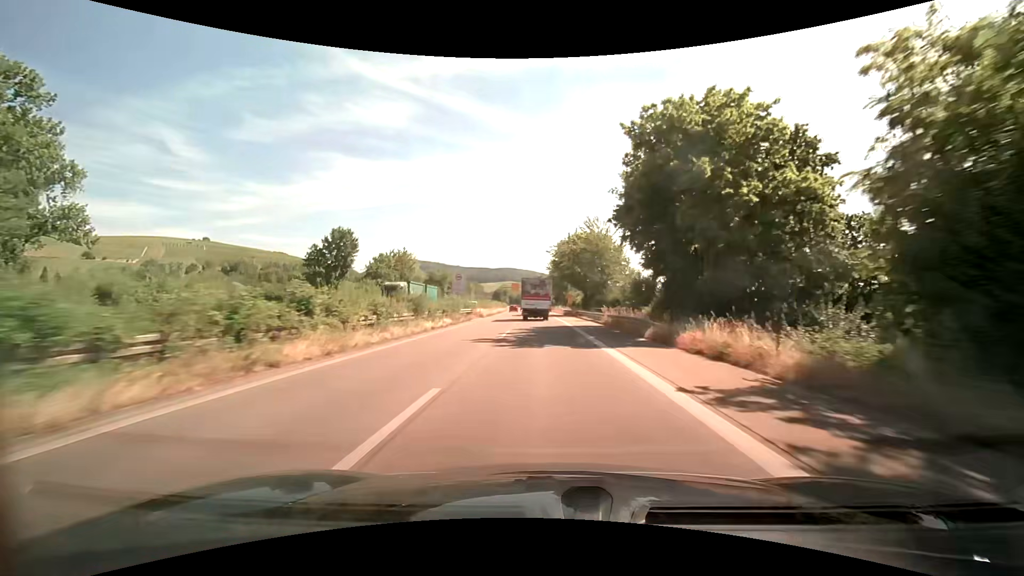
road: trunk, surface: asphalt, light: Day
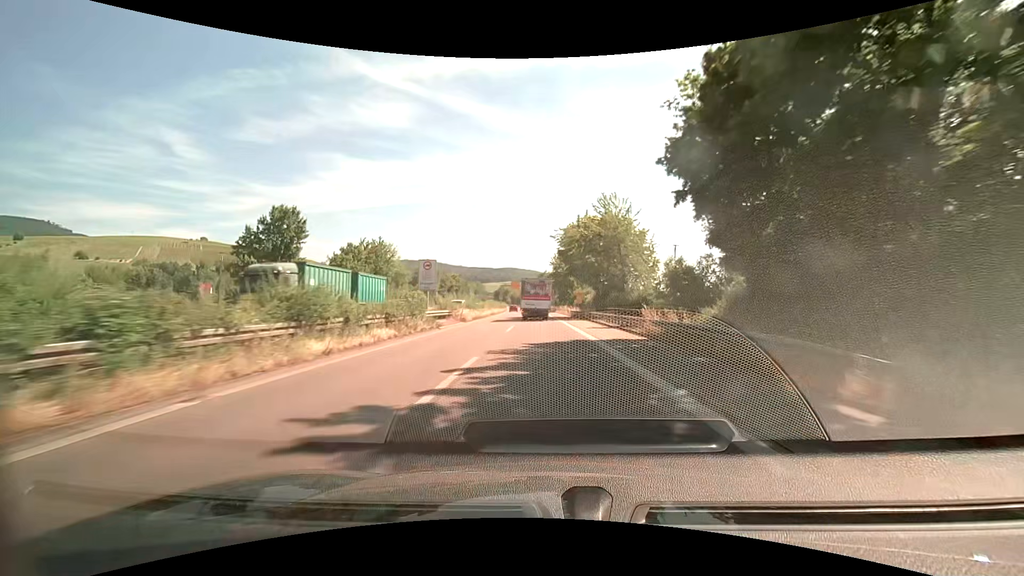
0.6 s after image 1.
(0.0, +13.3) m; 0°
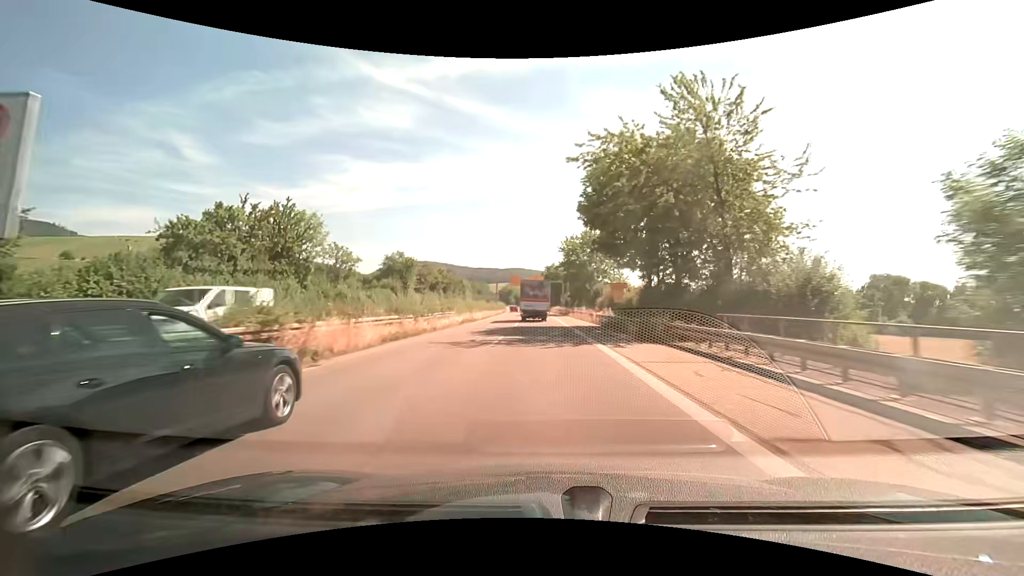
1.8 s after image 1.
(-0.2, +26.5) m; -1°
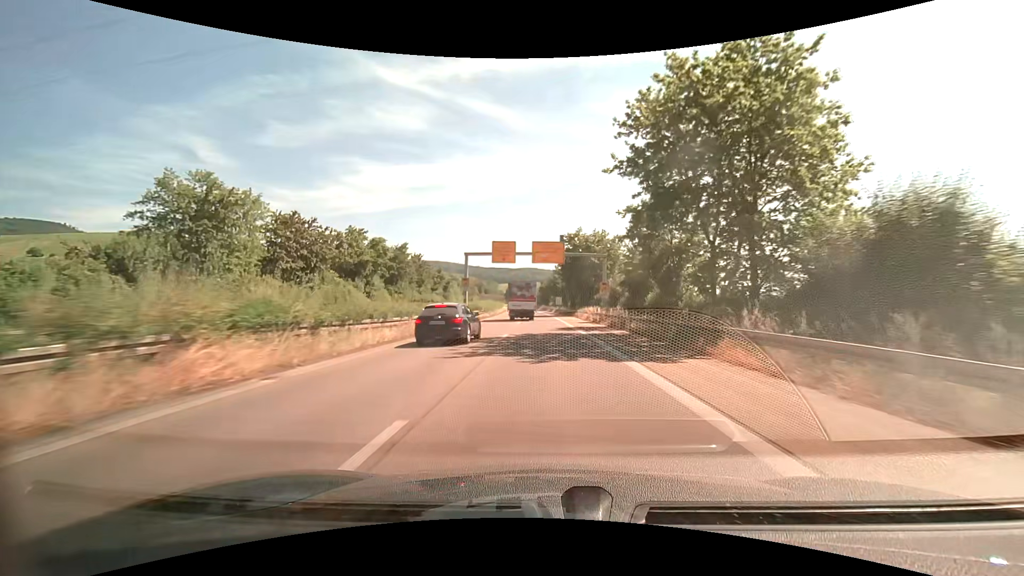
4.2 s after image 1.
(-0.7, +52.4) m; -1°
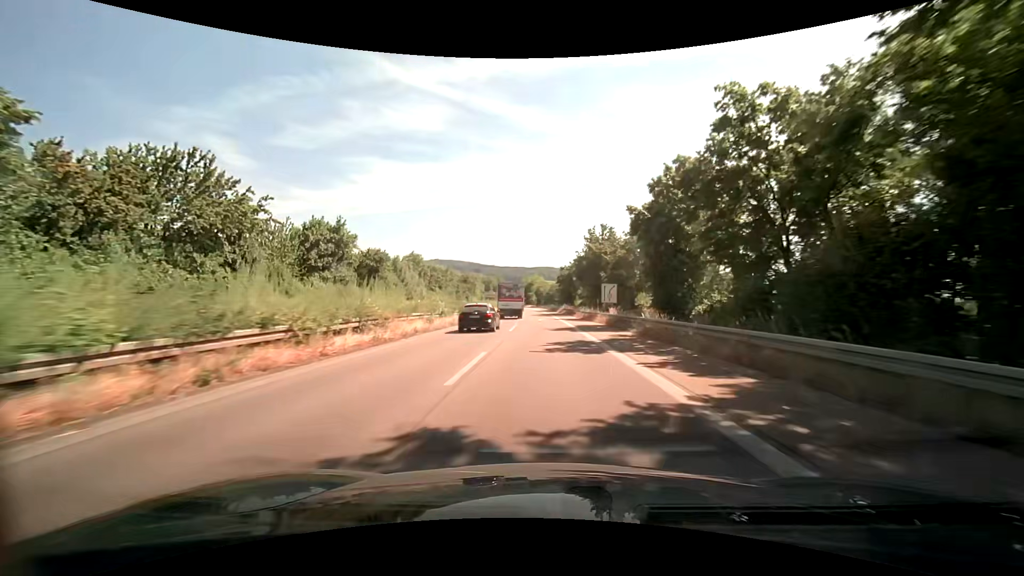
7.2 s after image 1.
(-1.0, +63.4) m; -2°
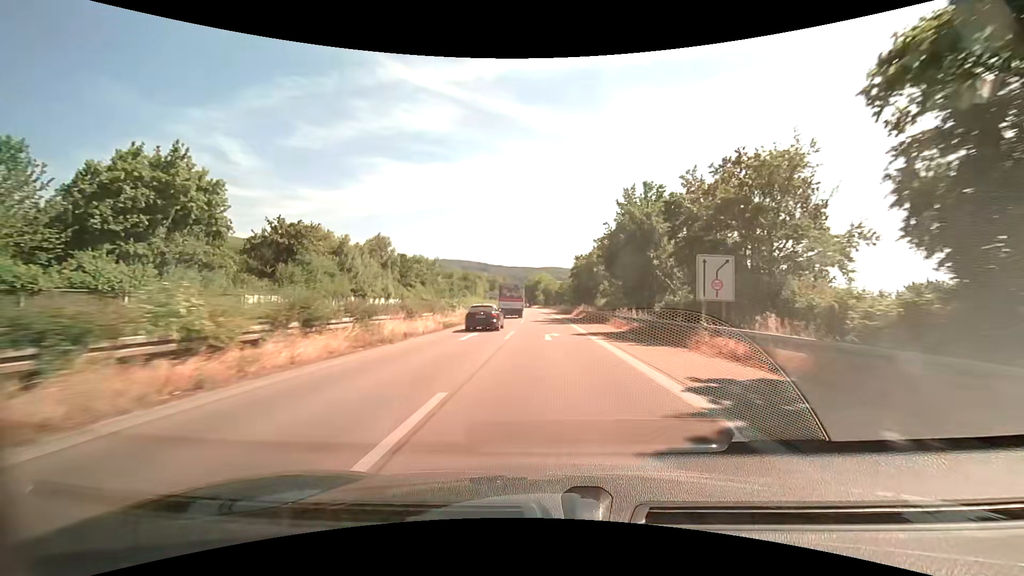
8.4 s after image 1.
(-0.2, +24.4) m; -1°
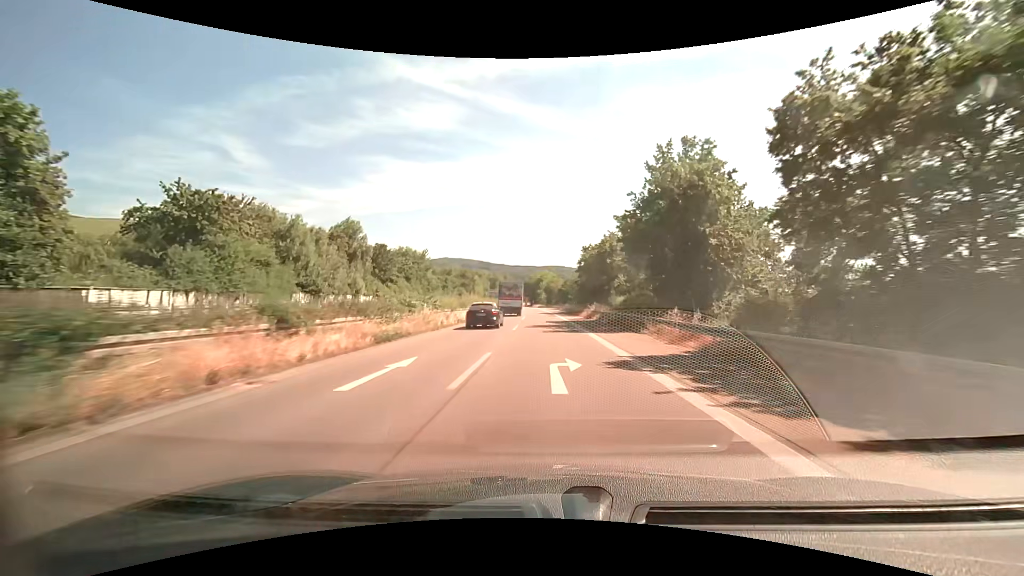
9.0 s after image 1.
(0.0, +12.1) m; 0°
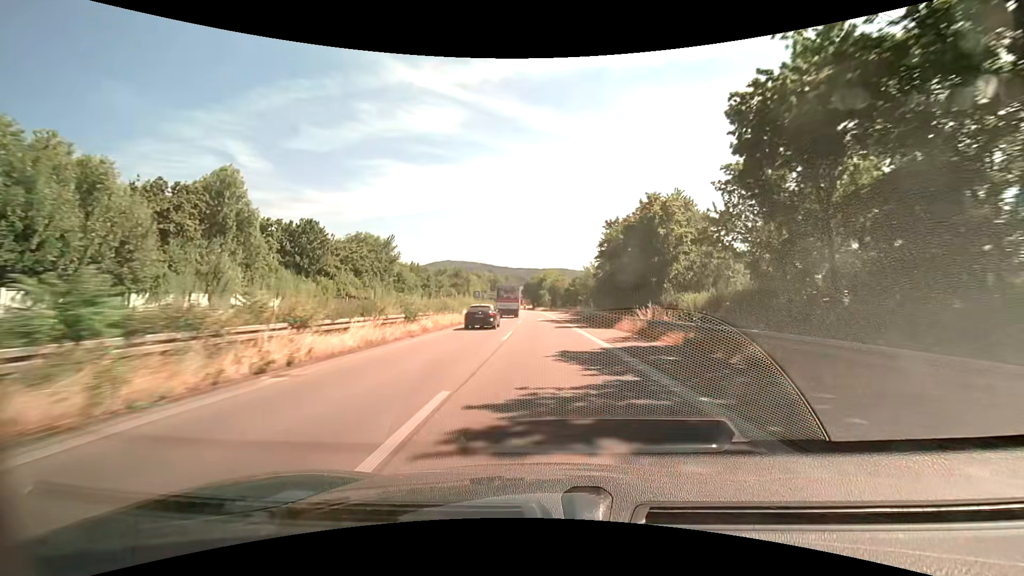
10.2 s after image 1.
(-0.1, +23.9) m; 0°
(0, +10) (0, +20) (0, +30) (-1, +40) (-1, +50) (-1, +60) (-1, +70) (-2, +80) (-2, +90) (-3, +100) m
